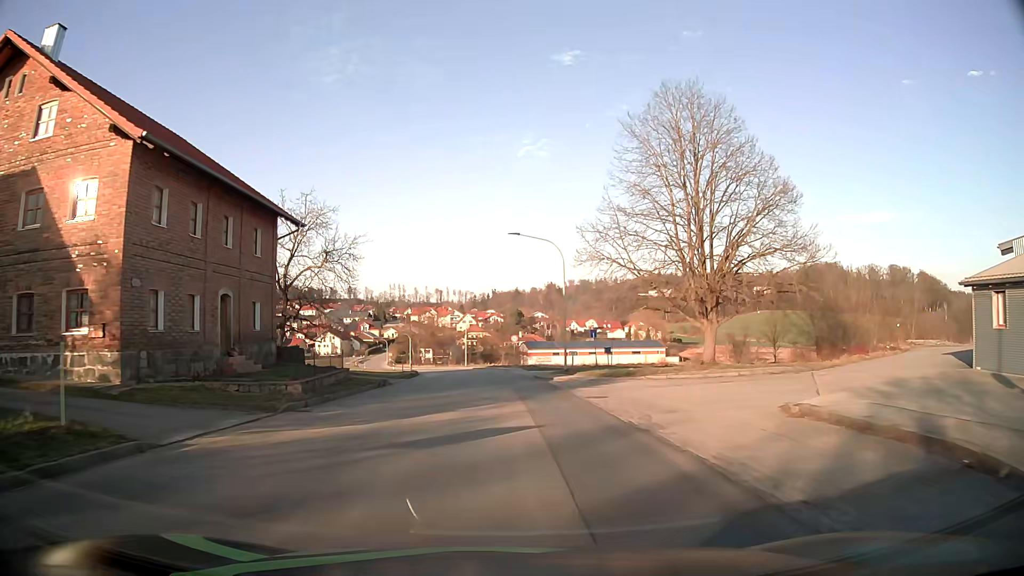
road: tertiary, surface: asphalt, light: Day
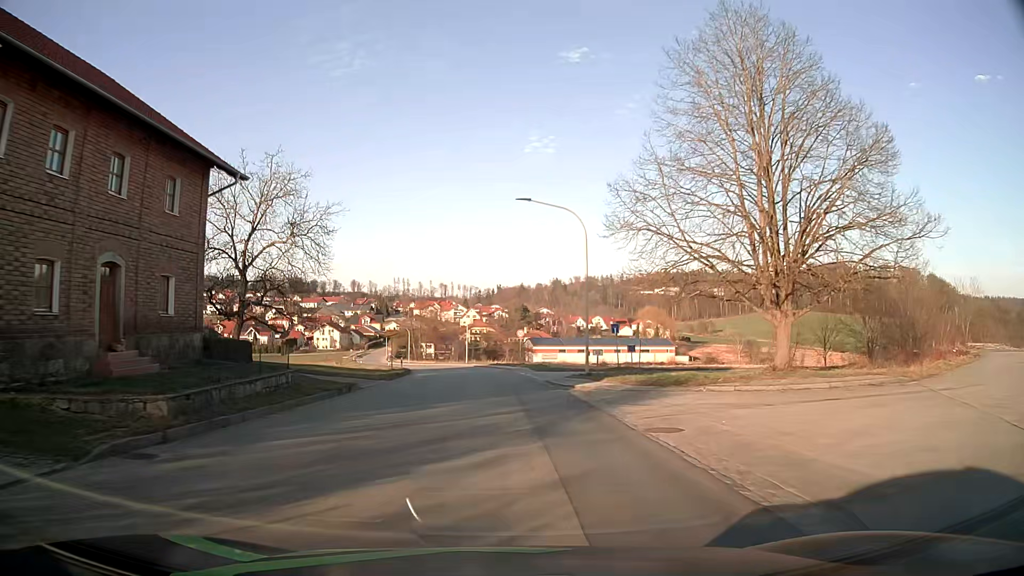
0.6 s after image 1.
(-0.1, +7.7) m; 0°
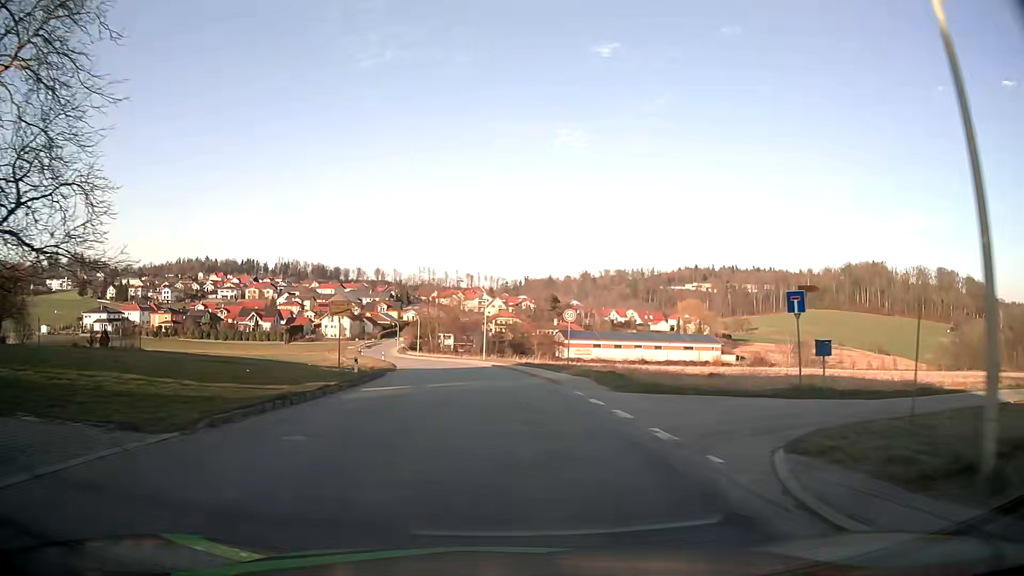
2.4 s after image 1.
(-0.5, +23.1) m; -2°
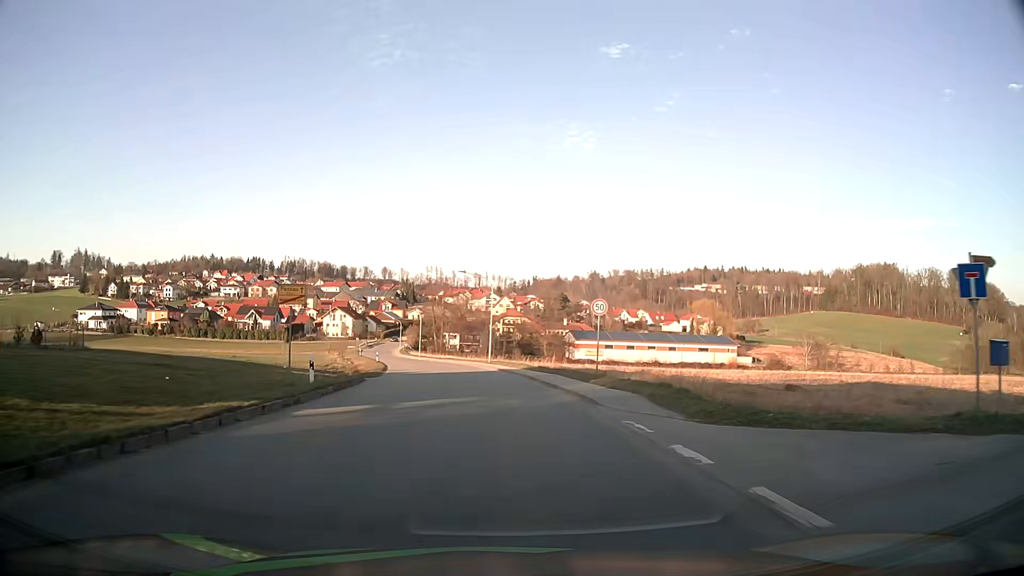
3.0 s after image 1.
(-0.1, +7.7) m; -1°
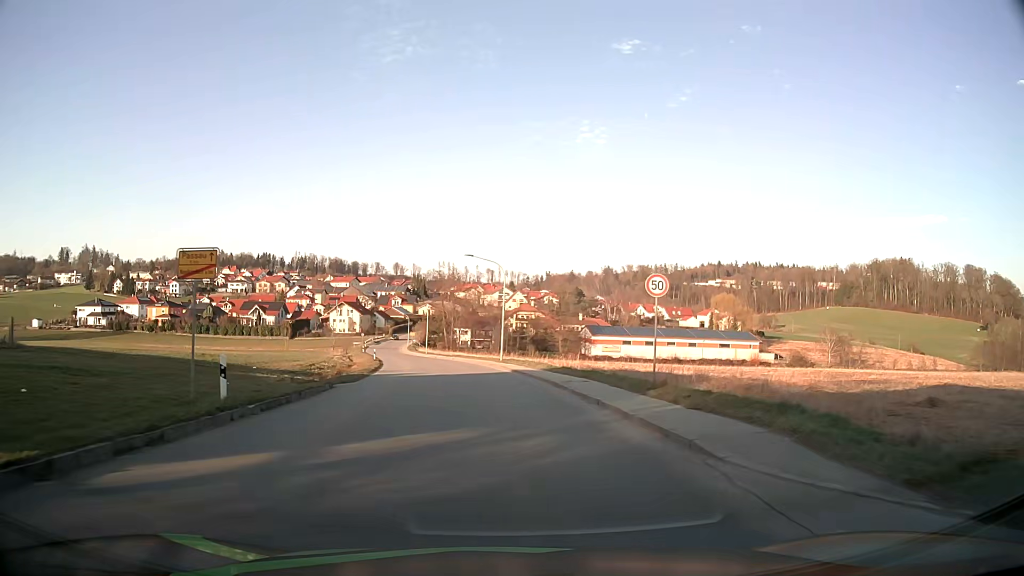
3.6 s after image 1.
(0.0, +7.7) m; -1°
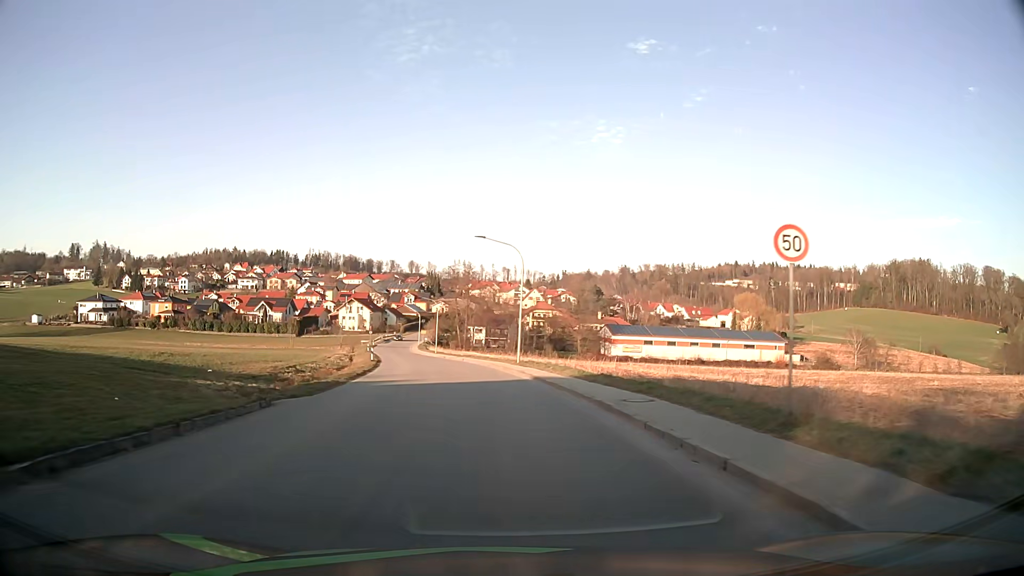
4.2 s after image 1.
(-0.1, +7.7) m; -1°
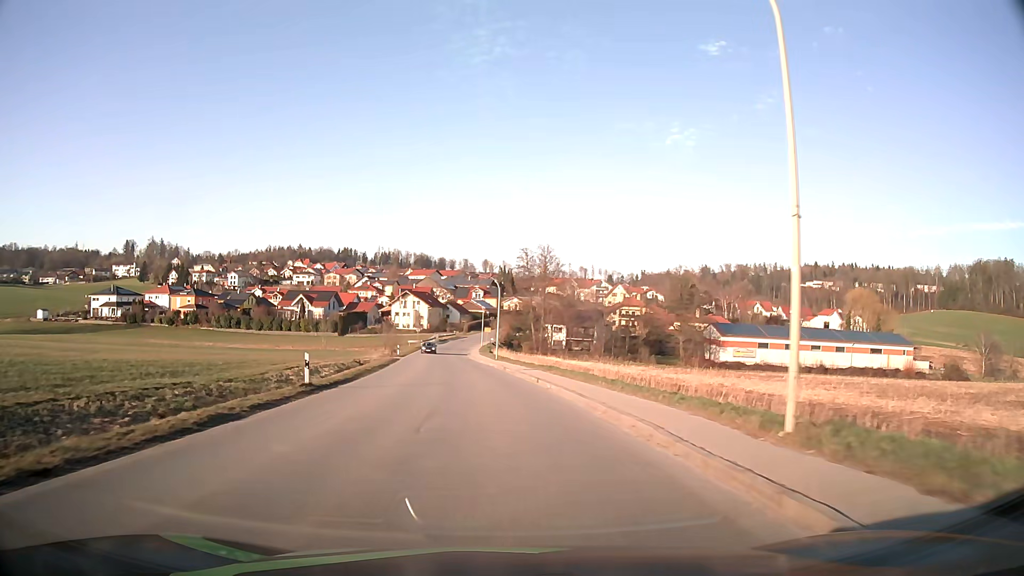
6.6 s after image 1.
(-1.7, +30.9) m; -6°
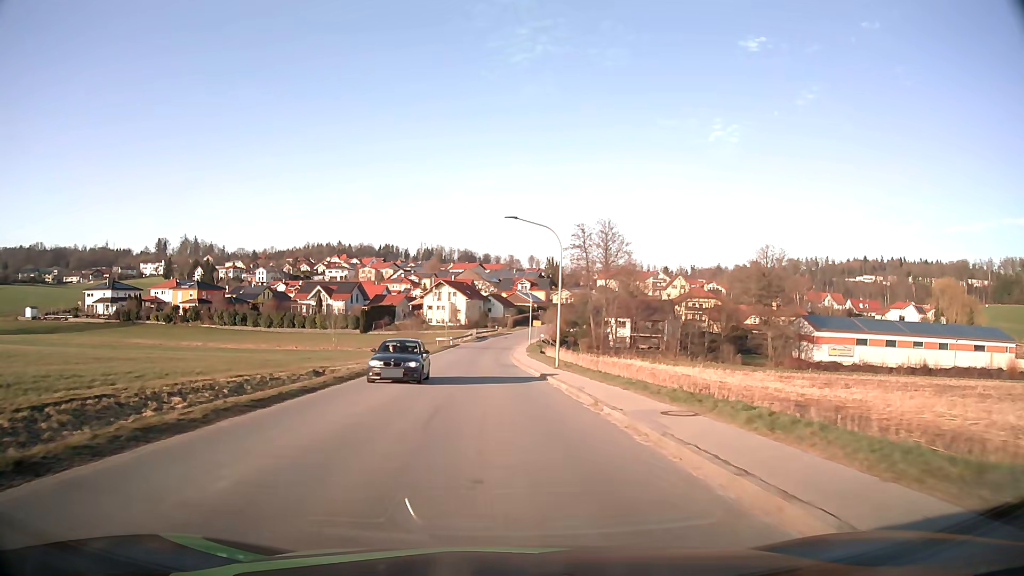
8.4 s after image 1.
(-0.8, +23.7) m; -4°
(0, +10) (0, +20) (-1, +30) (-1, +40) (-1, +50) (-2, +60) (-1, +70) (-1, +80) (0, +90) (+1, +100) m
